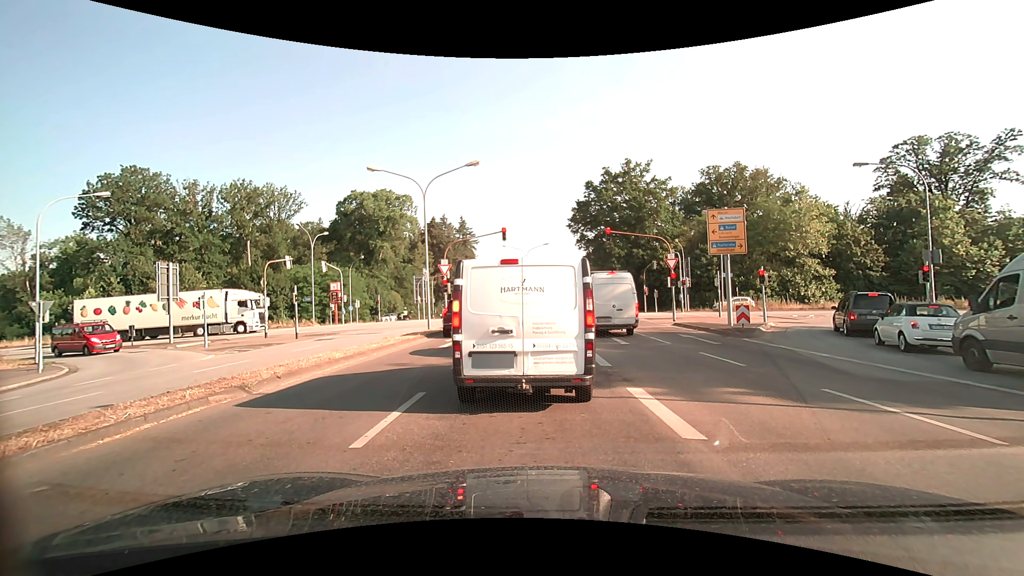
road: secondary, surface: asphalt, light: Day
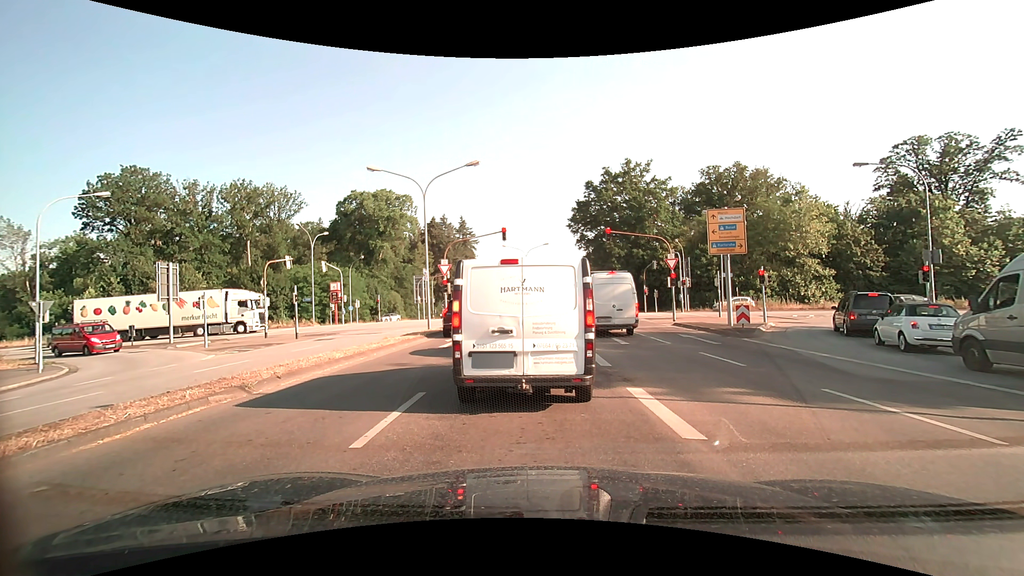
(0.0, 0.0) m; 0°
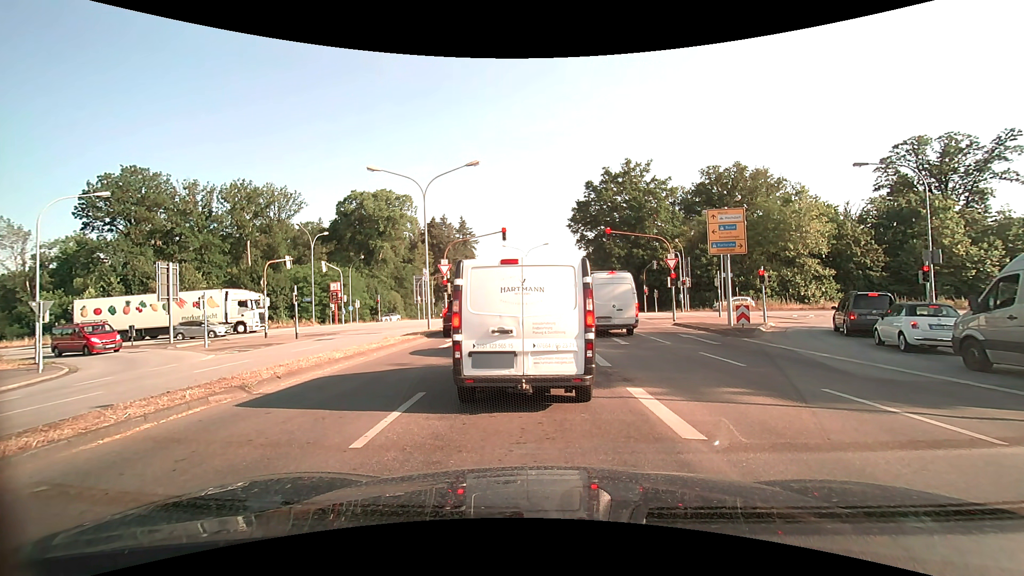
(0.0, 0.0) m; 0°
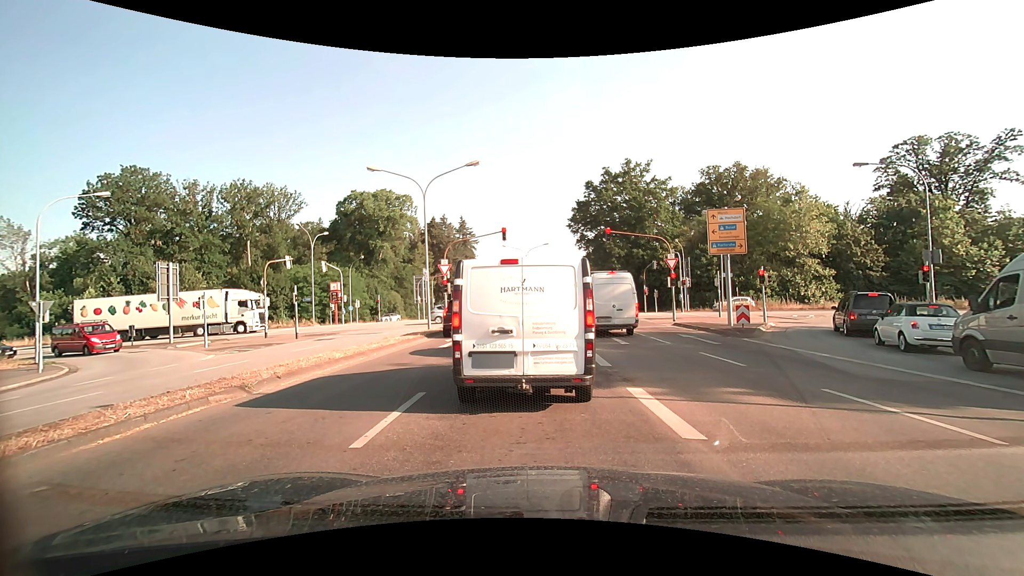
(0.0, 0.0) m; 0°
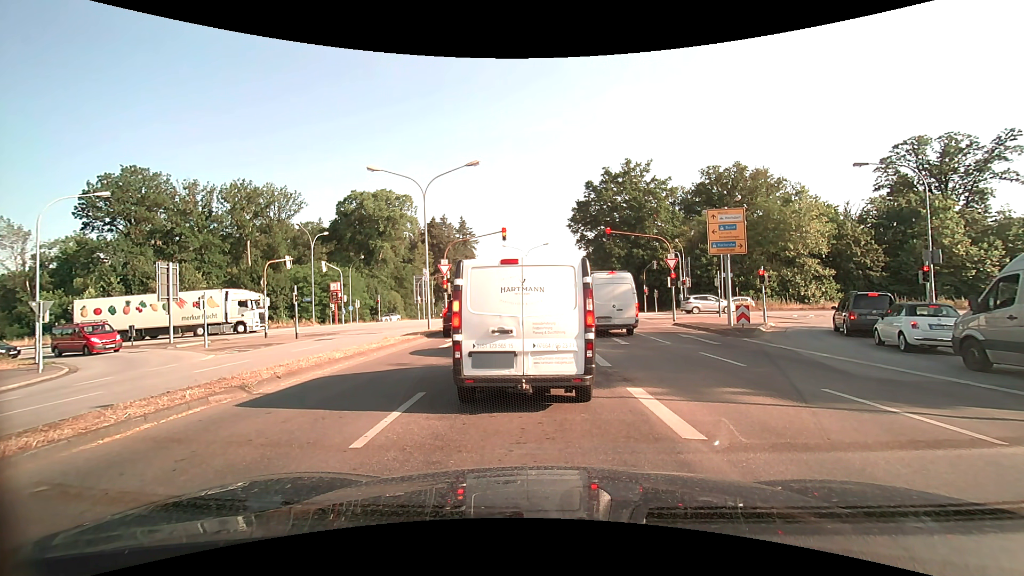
(0.0, 0.0) m; 0°
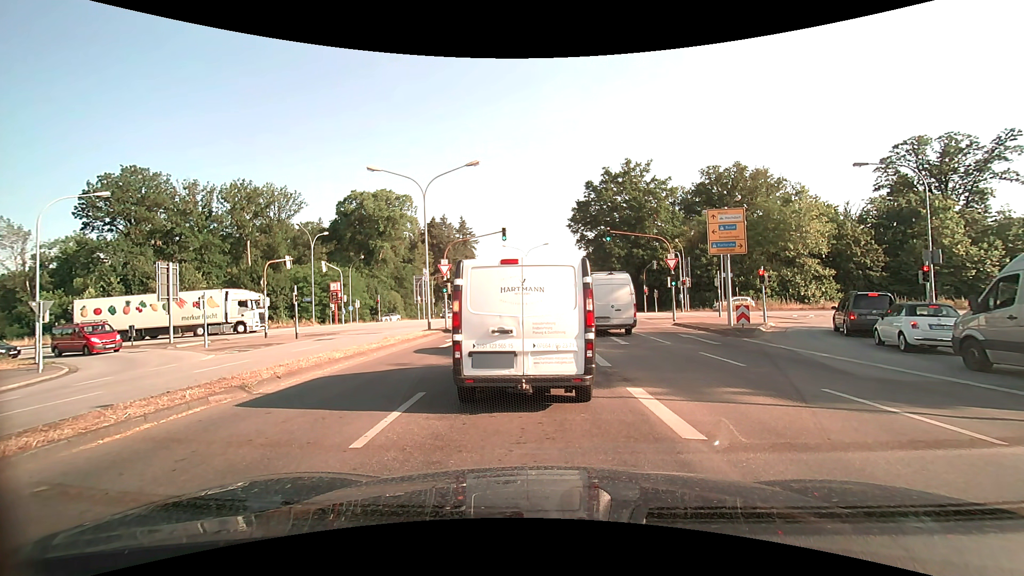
(0.0, 0.0) m; 0°
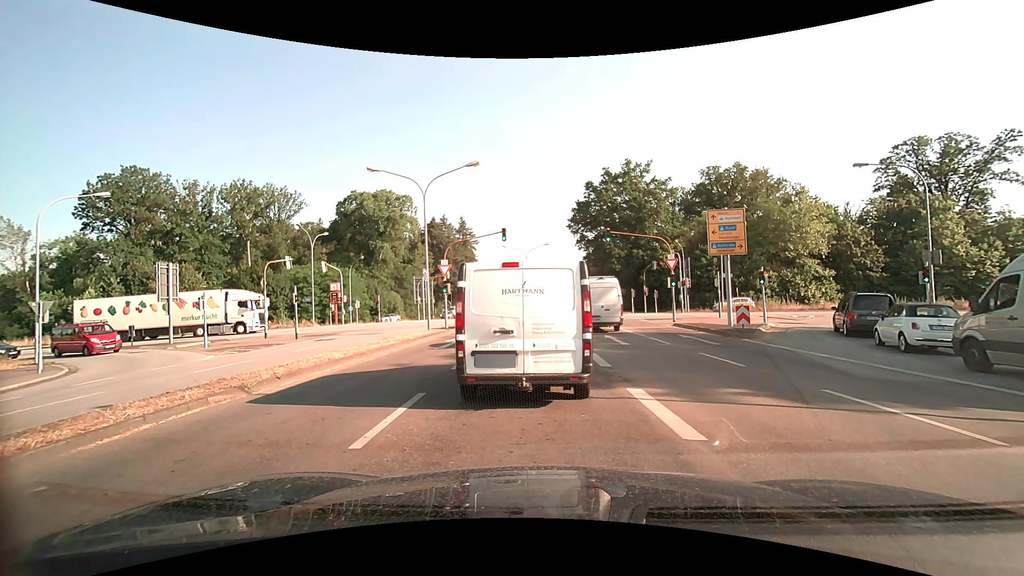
(0.0, 0.0) m; 0°
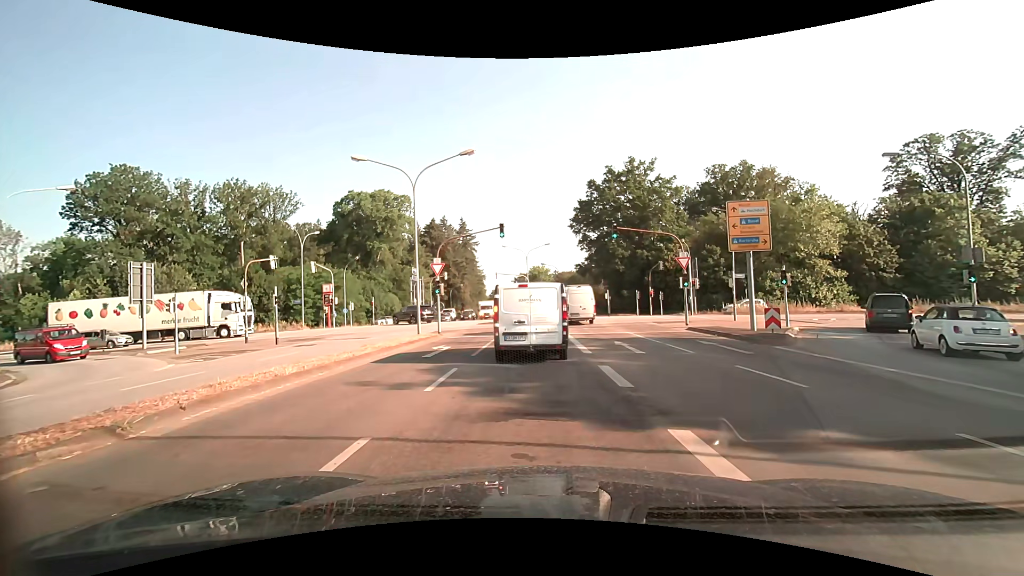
(0.0, +2.7) m; +1°
(0, +10) (0, +20) (0, +30) (0, +40) (-4, +49) (-12, +55) (-22, +56) (-31, +56) (-41, +55) (-51, +54) m
